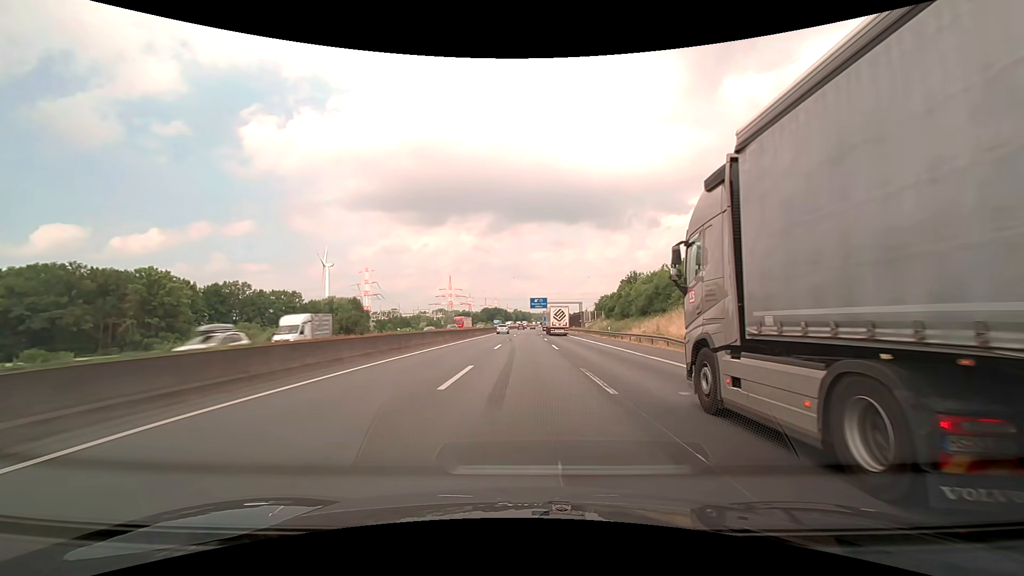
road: motorway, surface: asphalt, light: Day
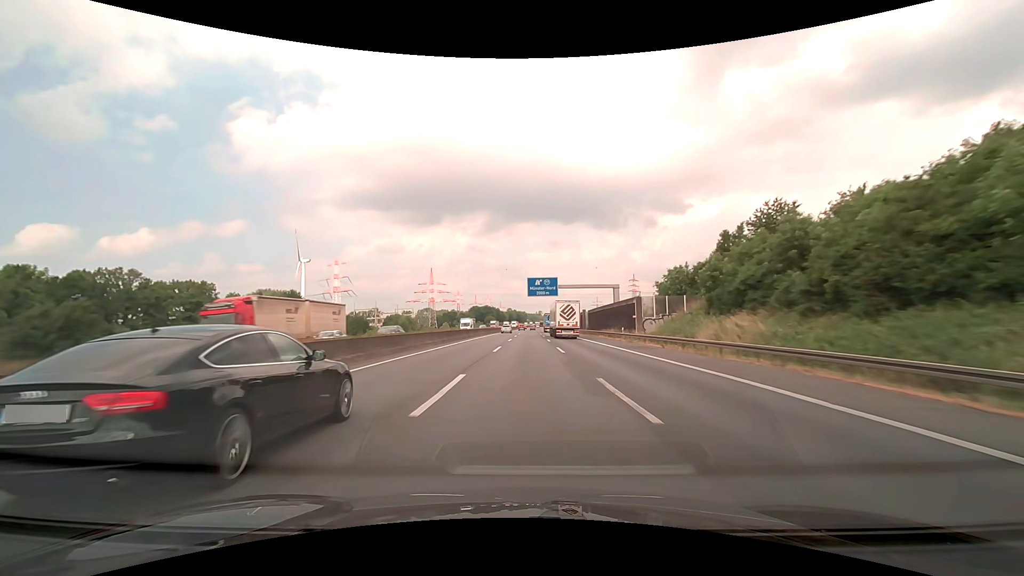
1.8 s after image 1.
(+0.4, +57.0) m; +1°
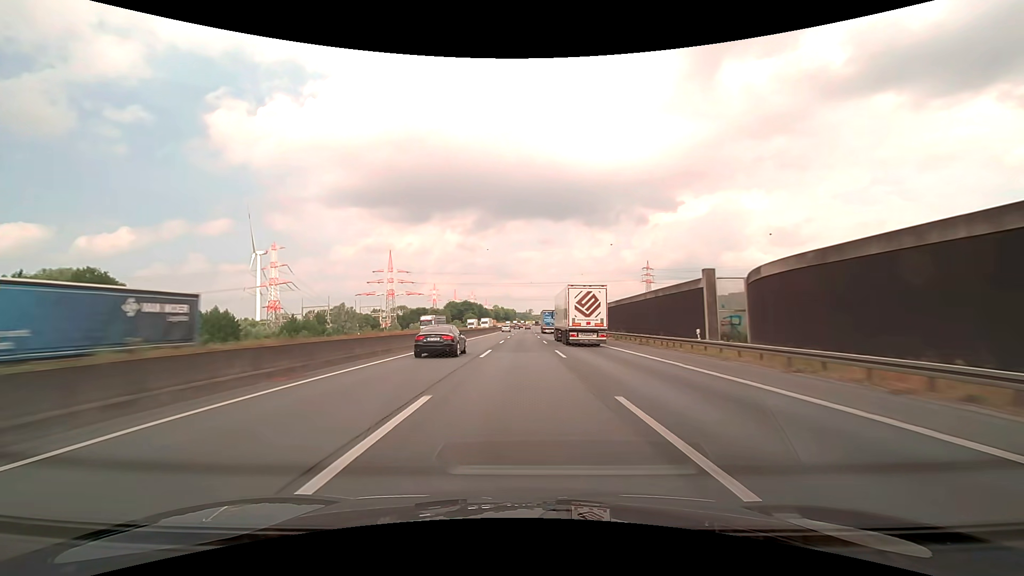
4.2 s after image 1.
(+0.9, +76.1) m; +1°
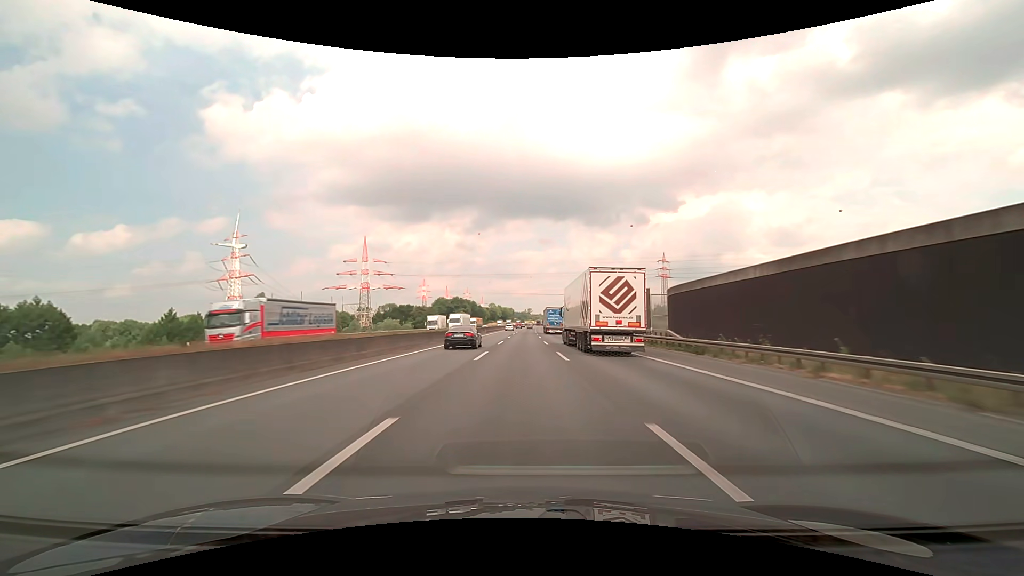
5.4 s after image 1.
(0.0, +38.1) m; 0°
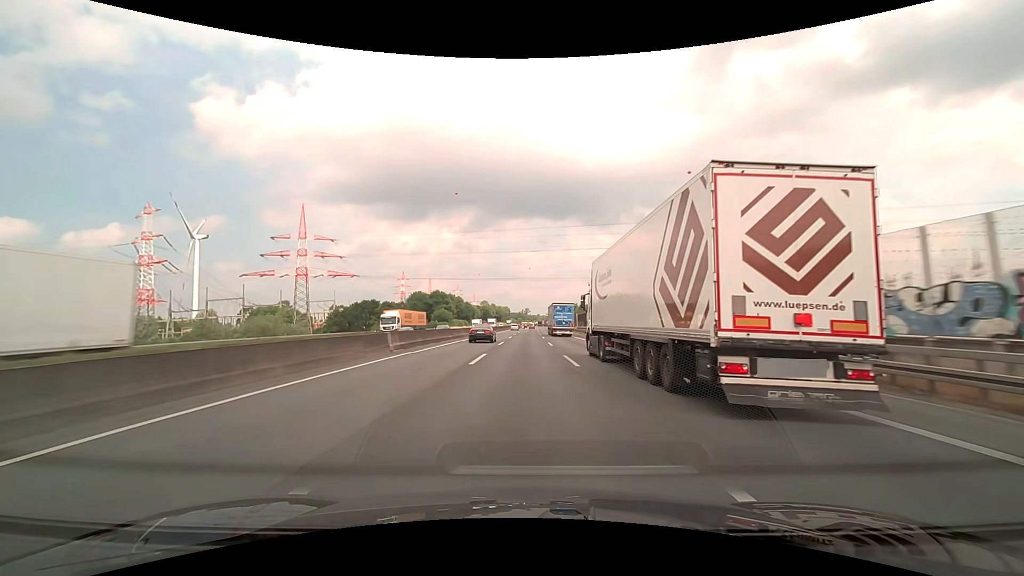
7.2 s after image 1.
(+0.2, +57.2) m; 0°
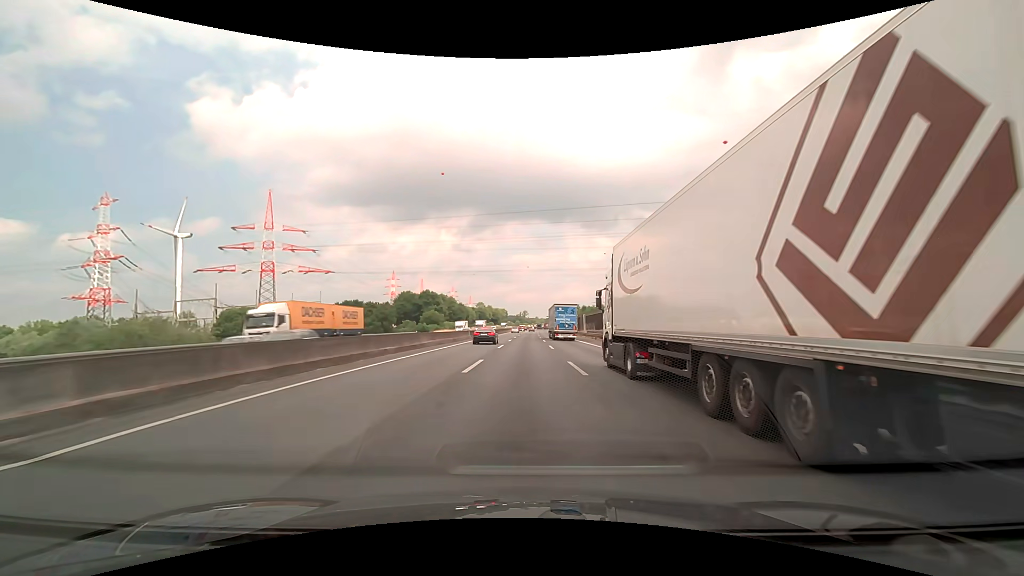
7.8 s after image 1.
(0.0, +19.0) m; 0°
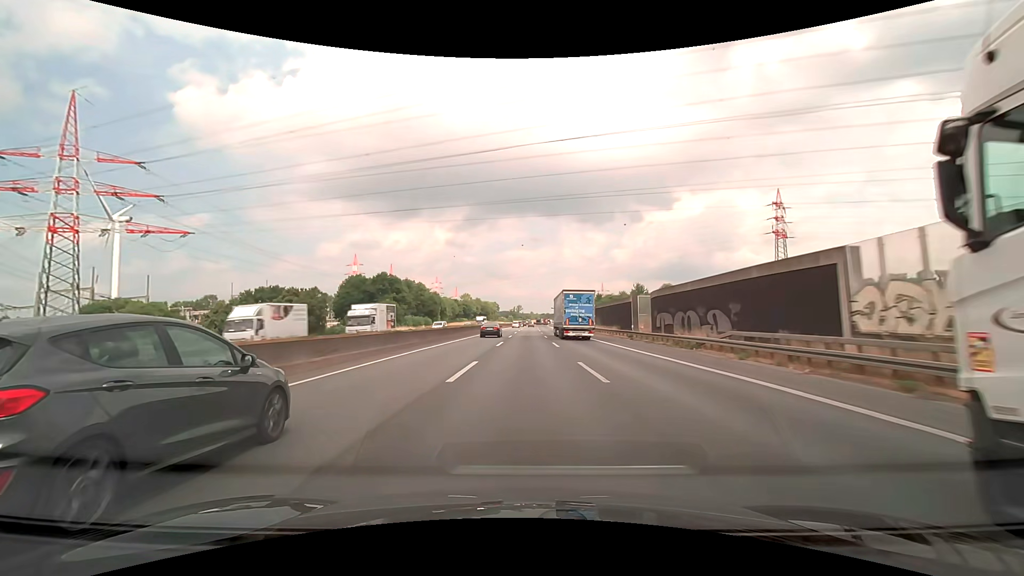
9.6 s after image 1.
(+0.2, +57.1) m; +1°
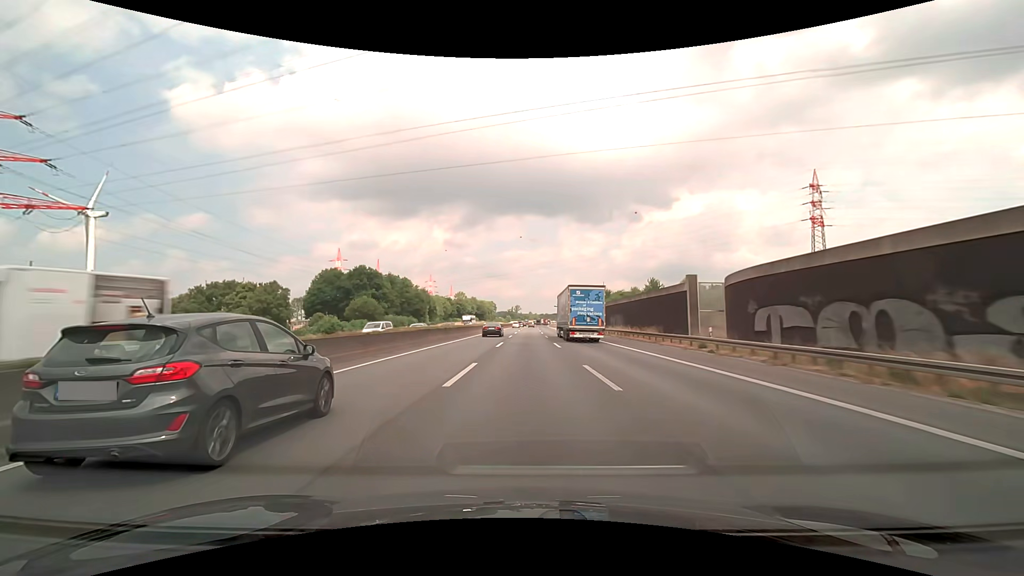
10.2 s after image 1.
(0.0, +19.0) m; 0°
(0, +10) (0, +20) (0, +30) (0, +40) (0, +50) (0, +60) (0, +70) (+1, +80) (+1, +90) (+1, +100) m
